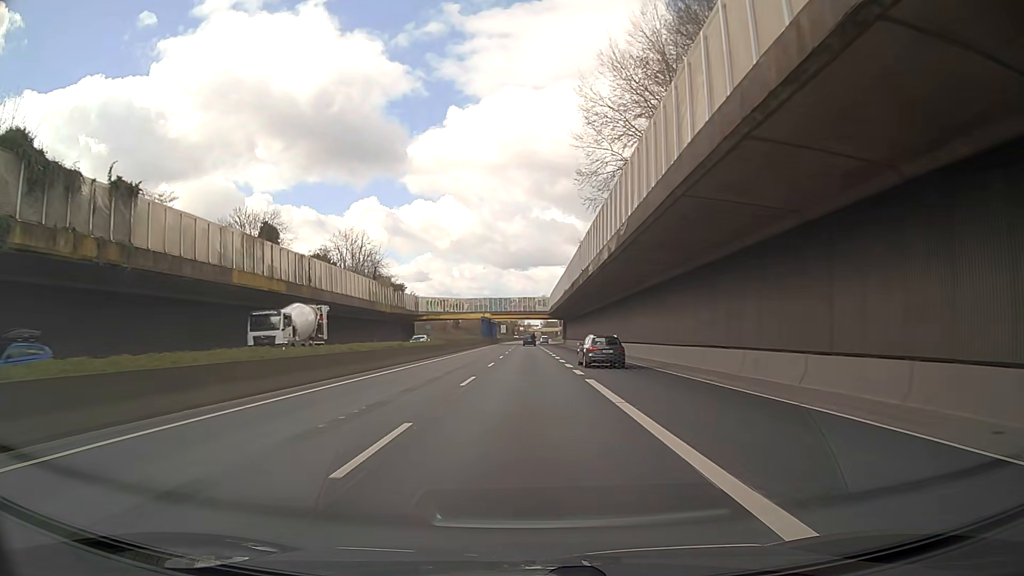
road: trunk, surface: asphalt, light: Day
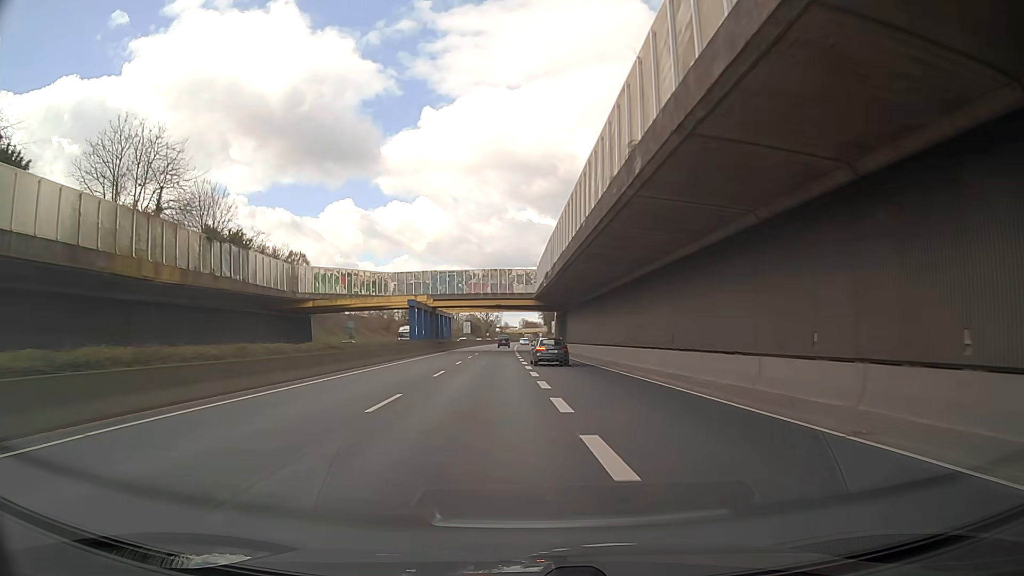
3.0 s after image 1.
(+0.6, +53.9) m; +2°
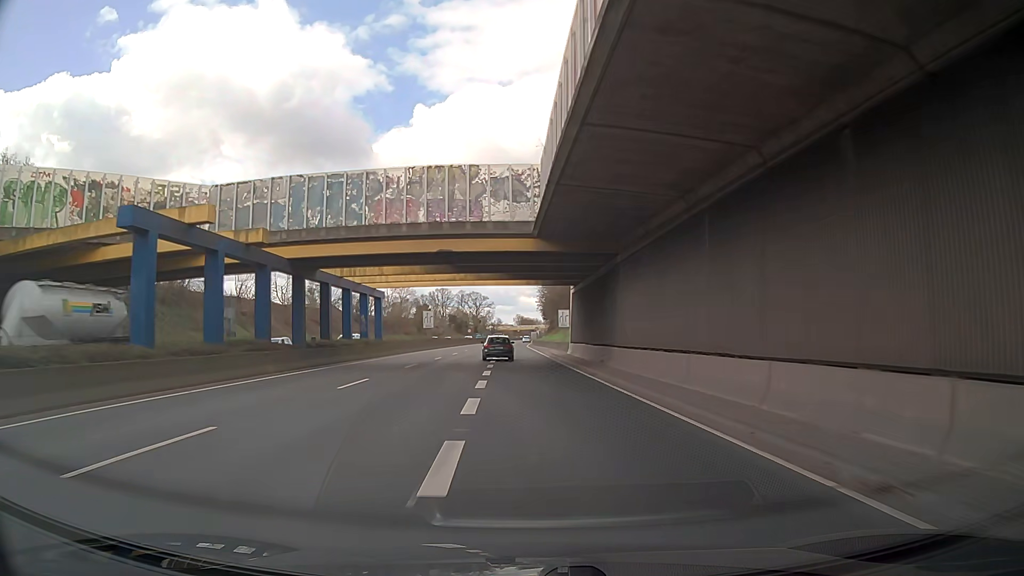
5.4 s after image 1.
(0.0, +43.2) m; 0°
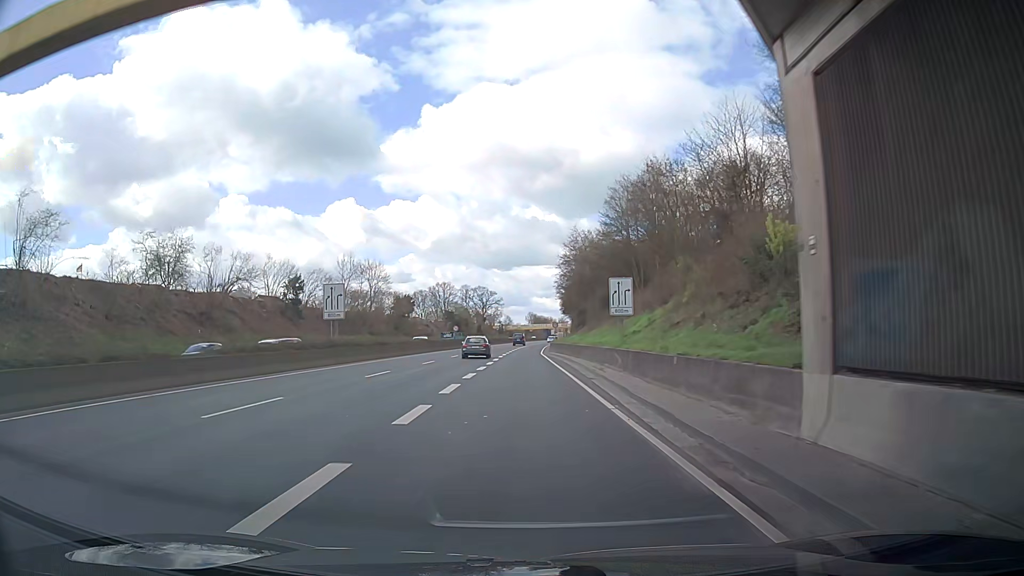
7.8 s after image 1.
(+0.1, +43.2) m; 0°
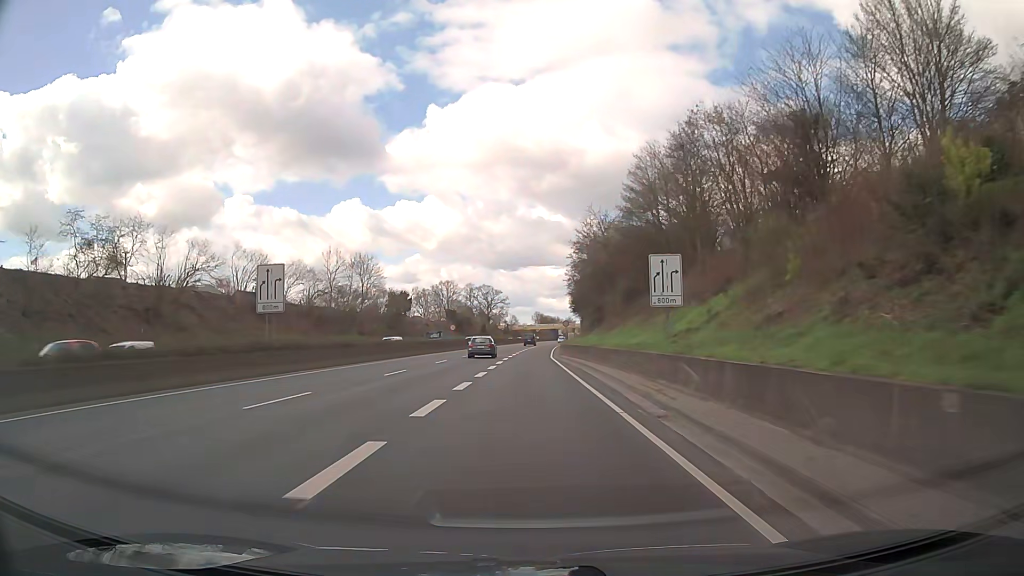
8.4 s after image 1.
(-0.1, +10.8) m; -1°
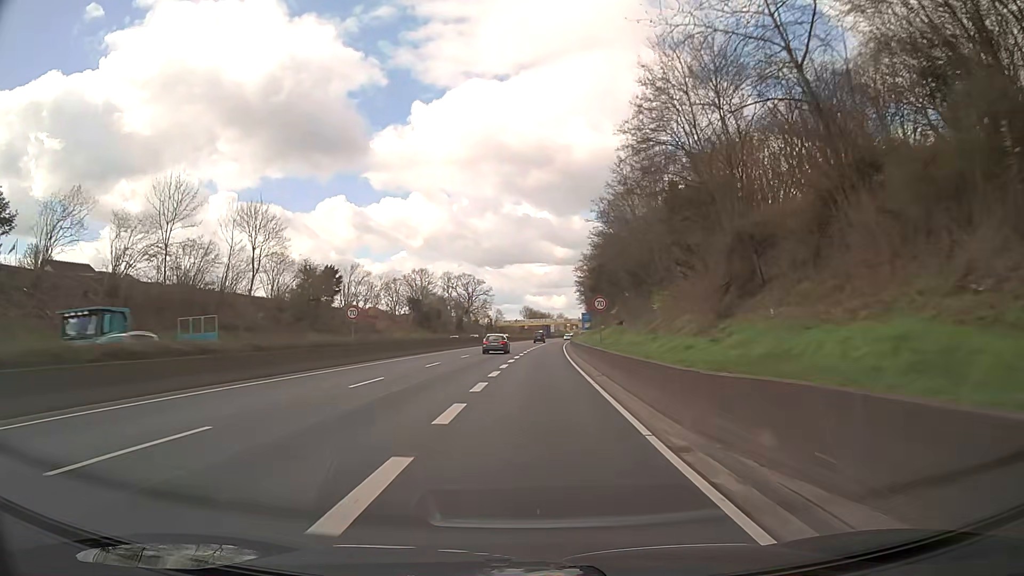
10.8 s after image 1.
(-0.6, +43.0) m; +1°
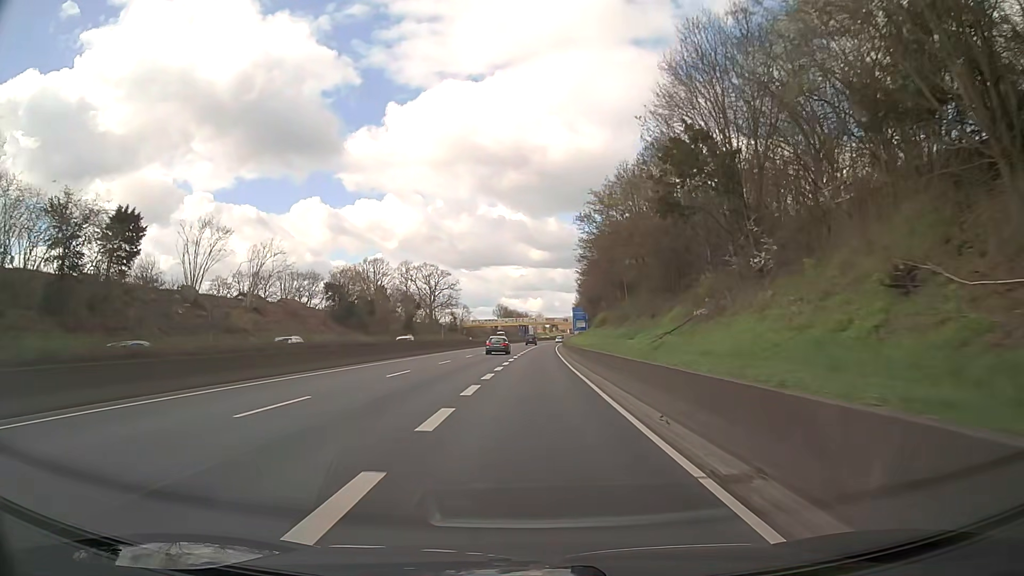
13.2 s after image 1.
(+0.6, +43.0) m; +2°
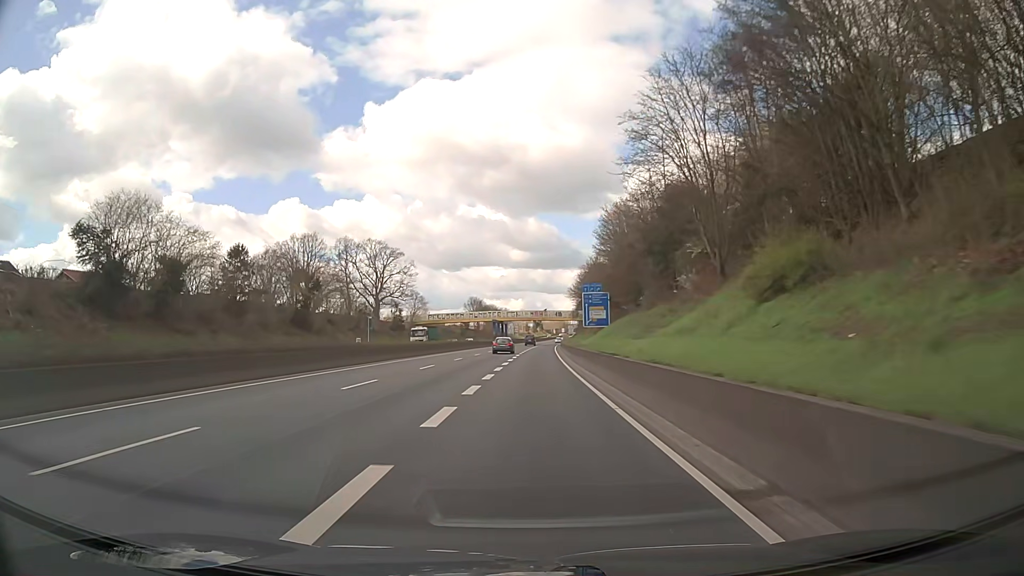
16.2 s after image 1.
(+0.9, +53.8) m; +2°
(0, +10) (0, +20) (0, +30) (0, +40) (0, +50) (0, +60) (+1, +70) (+1, +80) (+1, +90) (+2, +100) m
